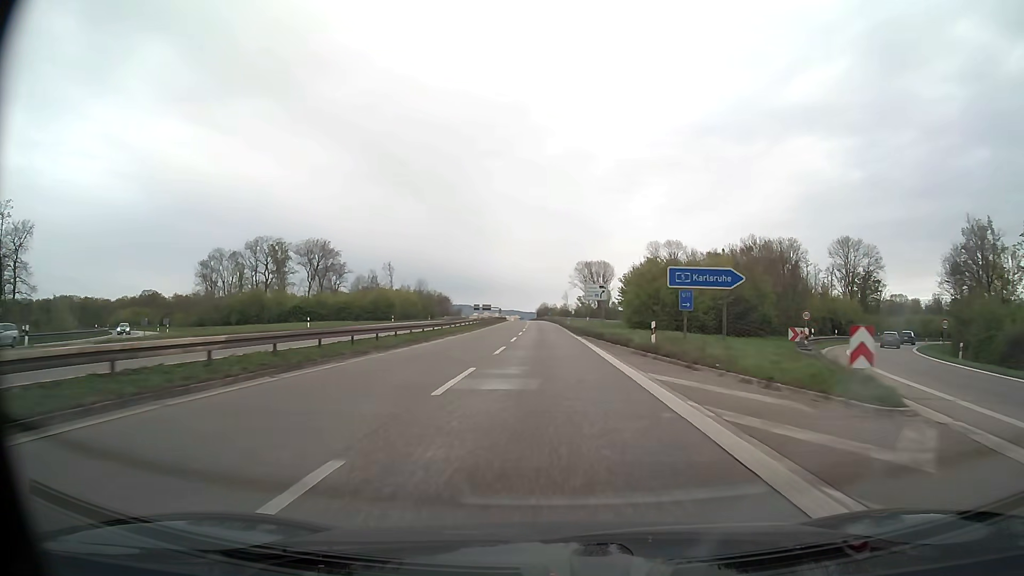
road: trunk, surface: asphalt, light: Day
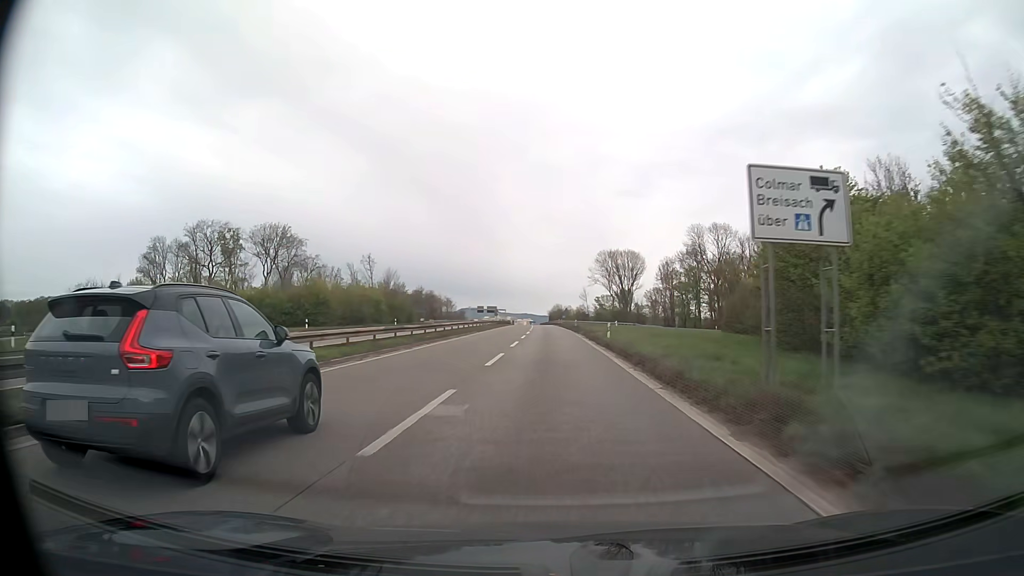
(-0.4, +41.7) m; -1°
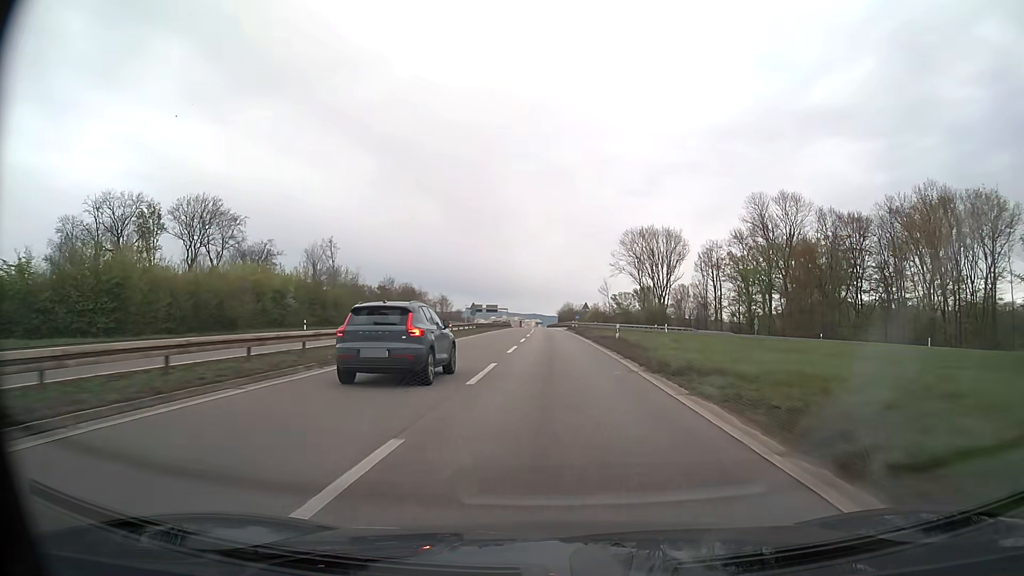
(-0.3, +41.3) m; -1°
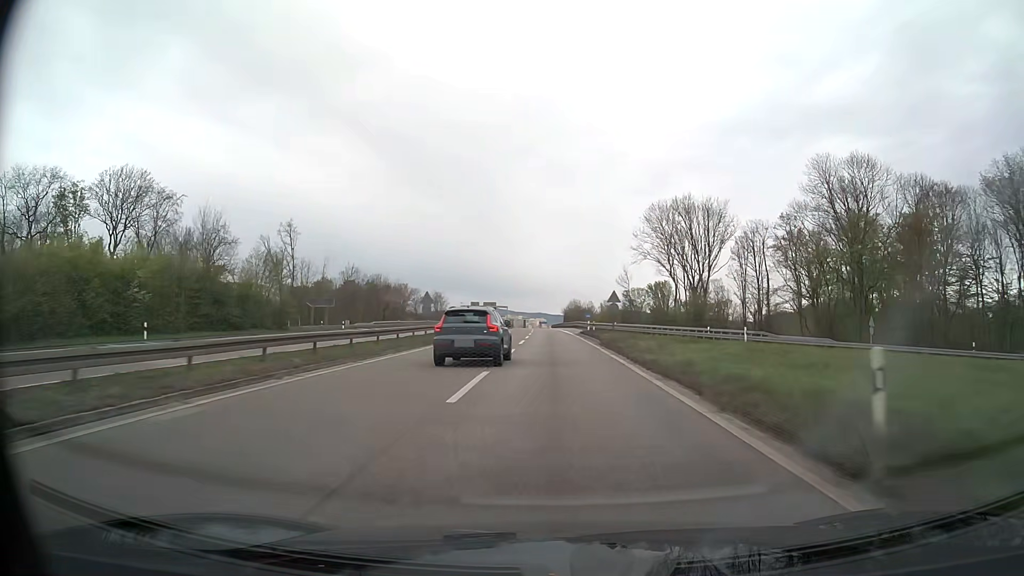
(-0.1, +27.3) m; 0°
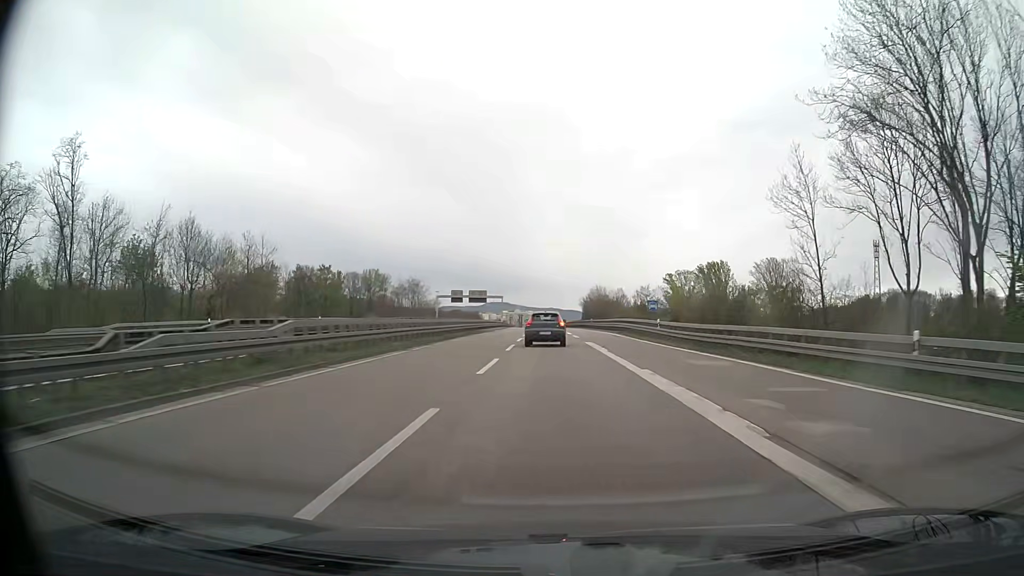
(-0.6, +67.5) m; -1°
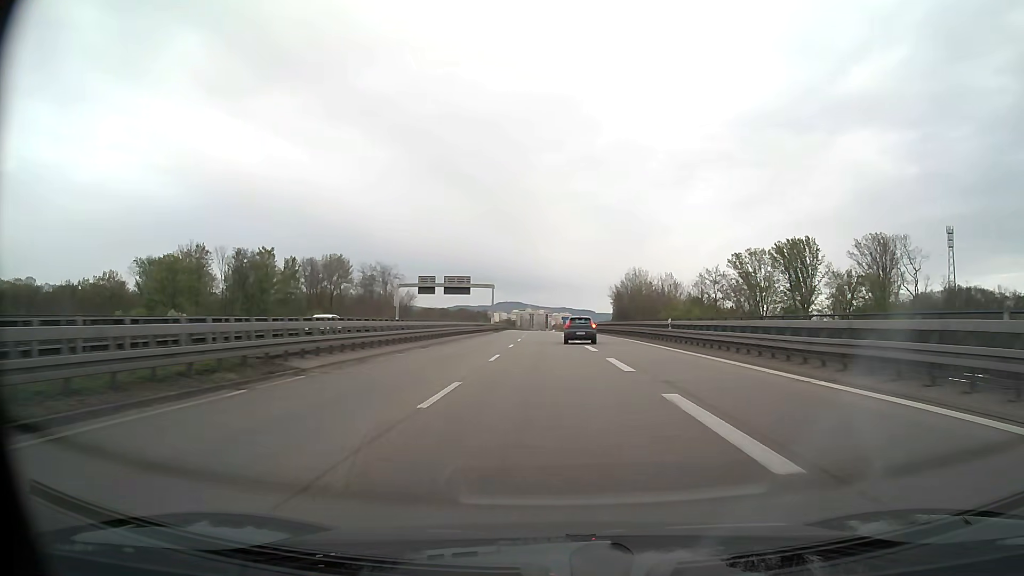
(-0.5, +53.7) m; -1°
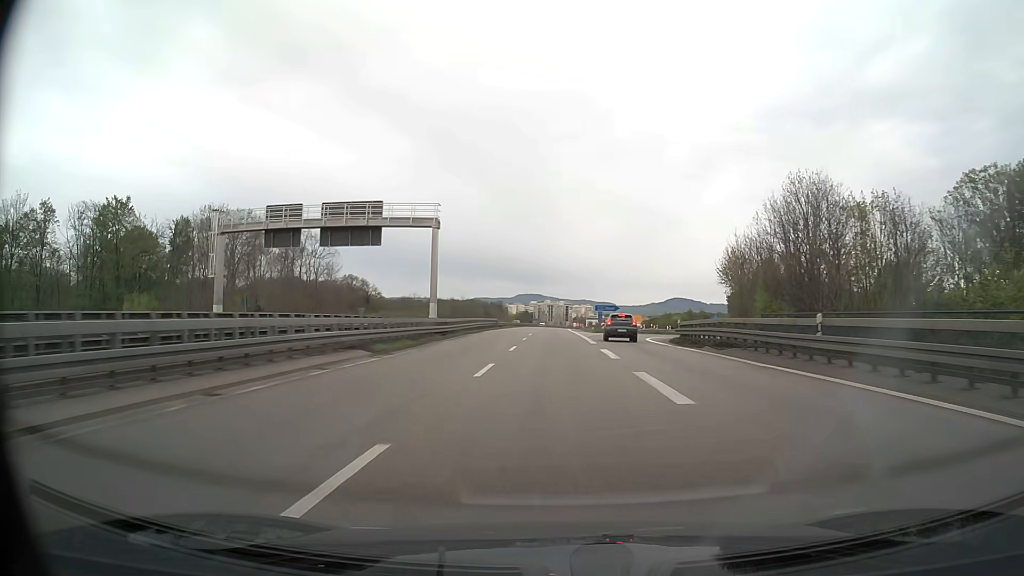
(-1.1, +67.4) m; -2°
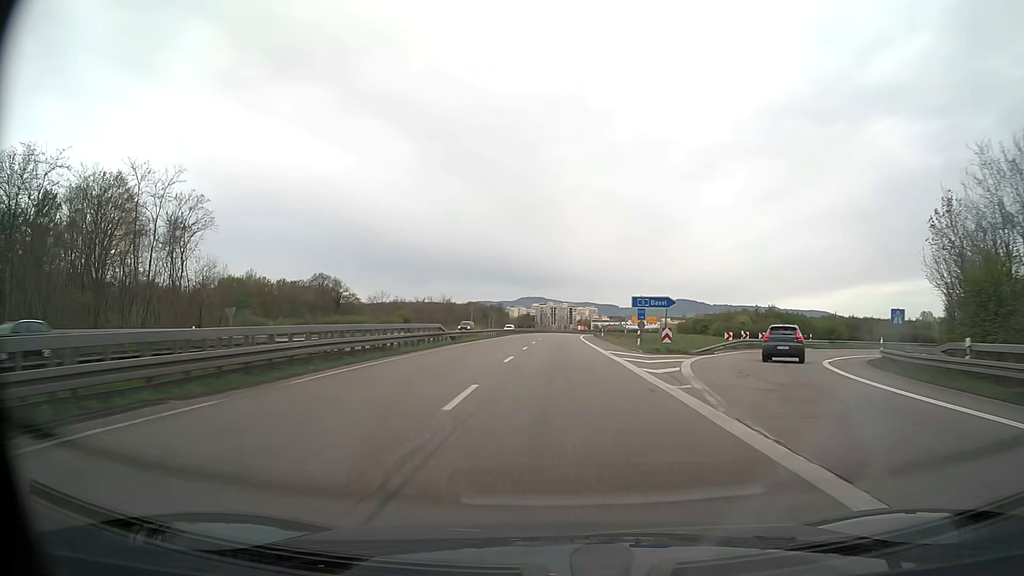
(-0.1, +40.8) m; 0°
(0, +10) (0, +20) (0, +30) (0, +40) (0, +50) (+1, +60) (+1, +70) (+1, +80) (+2, +90) (+2, +100) m
